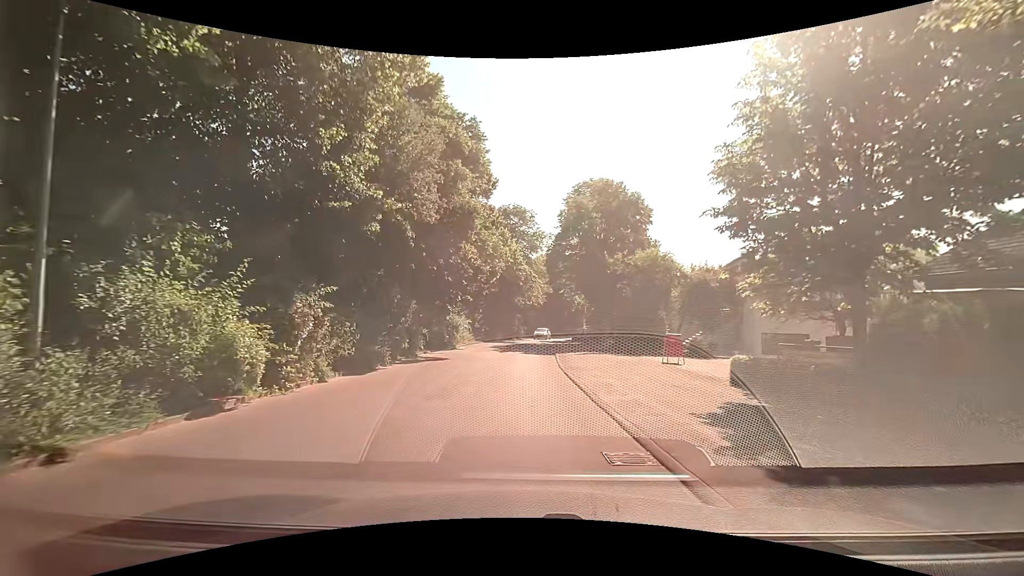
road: residential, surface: asphalt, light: Day
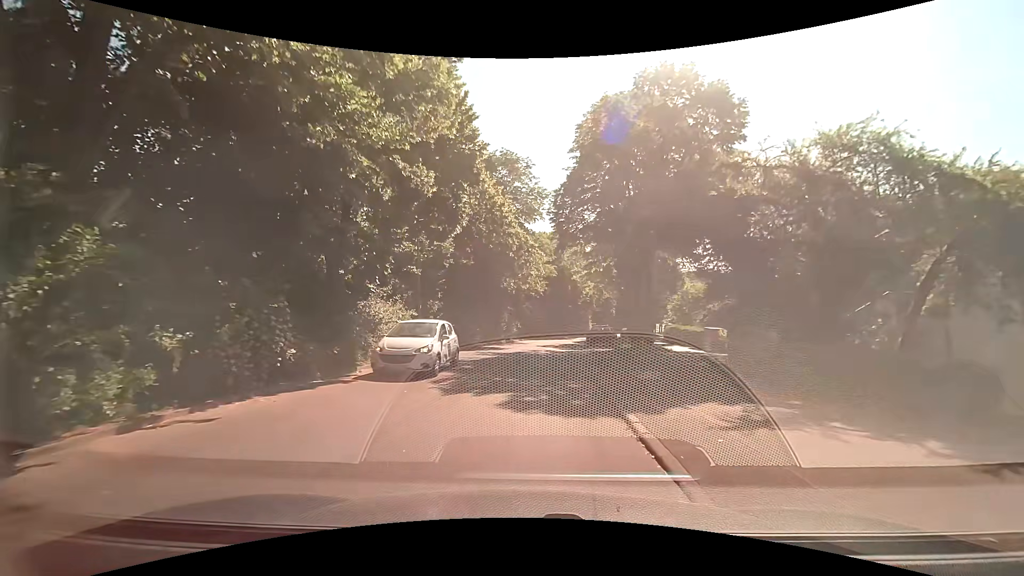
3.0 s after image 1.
(-0.1, +18.9) m; +1°
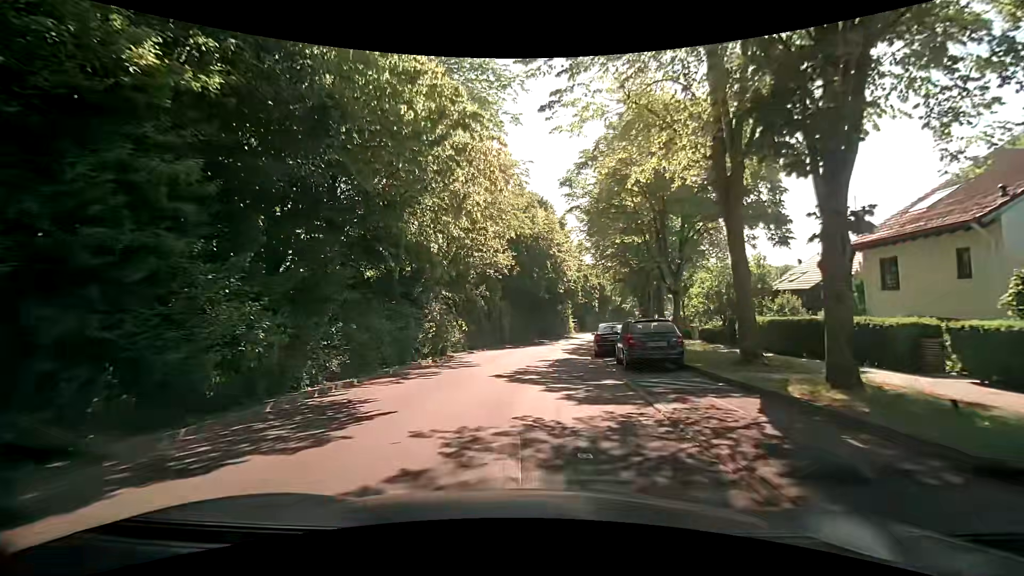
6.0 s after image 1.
(+0.4, +21.3) m; +2°
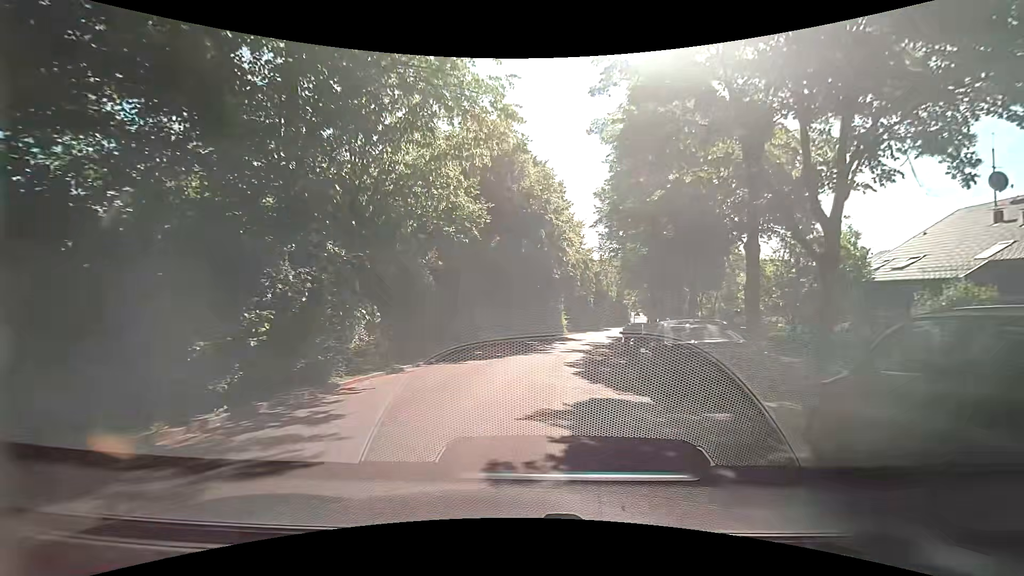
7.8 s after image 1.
(+0.3, +12.4) m; +3°
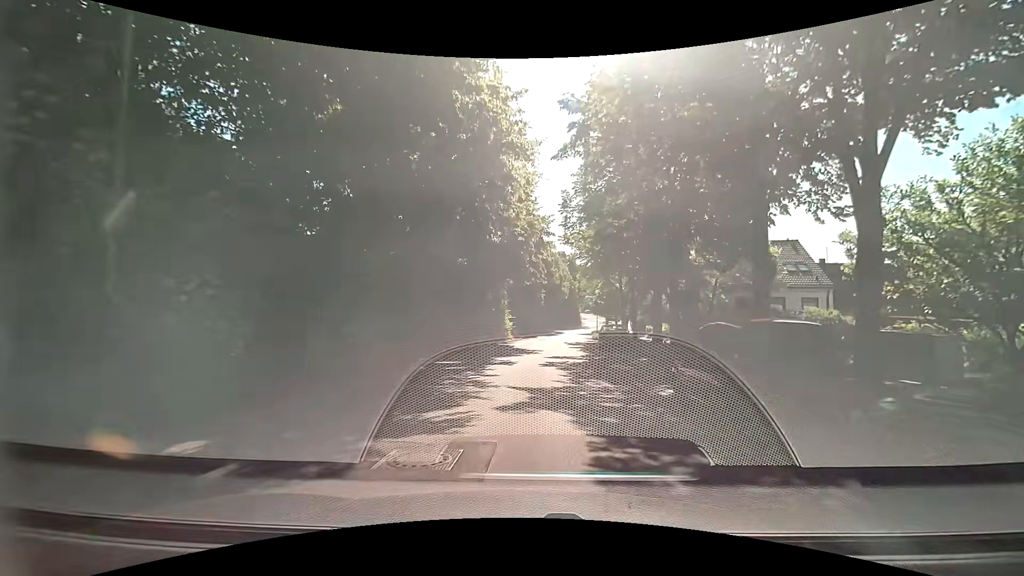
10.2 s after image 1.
(+0.8, +16.4) m; +6°
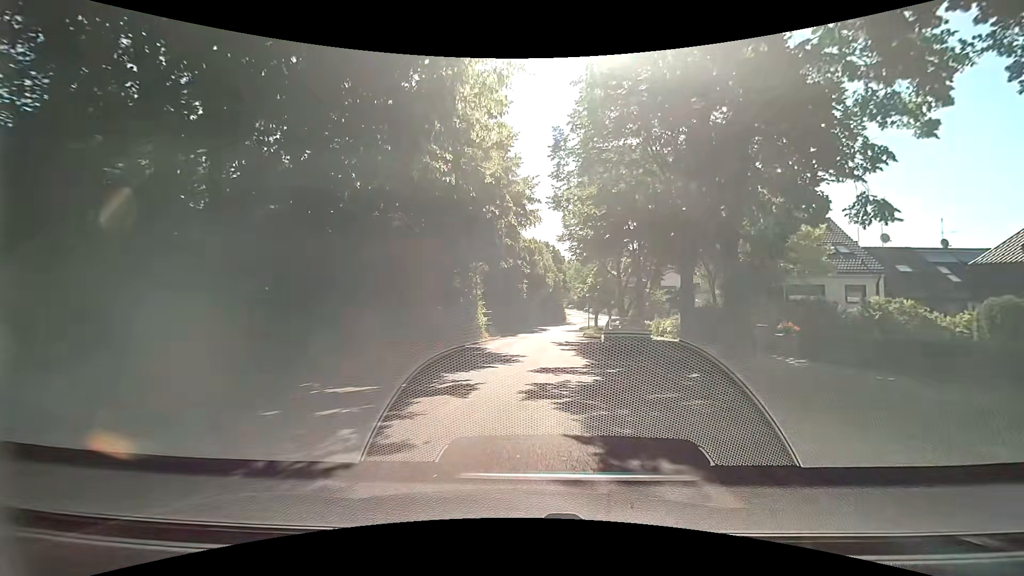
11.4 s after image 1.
(+0.2, +8.5) m; +2°
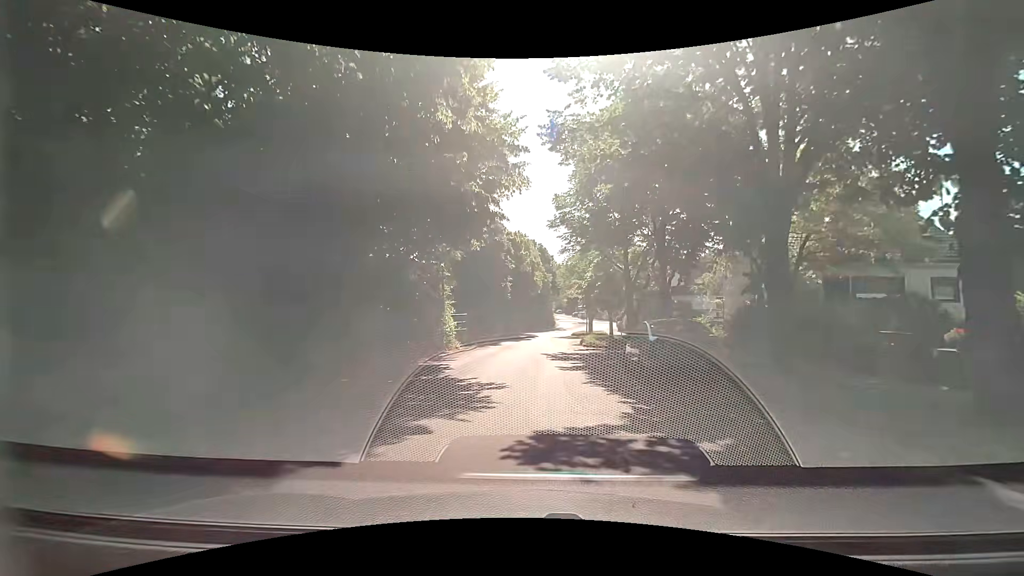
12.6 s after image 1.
(+0.2, +8.4) m; +2°
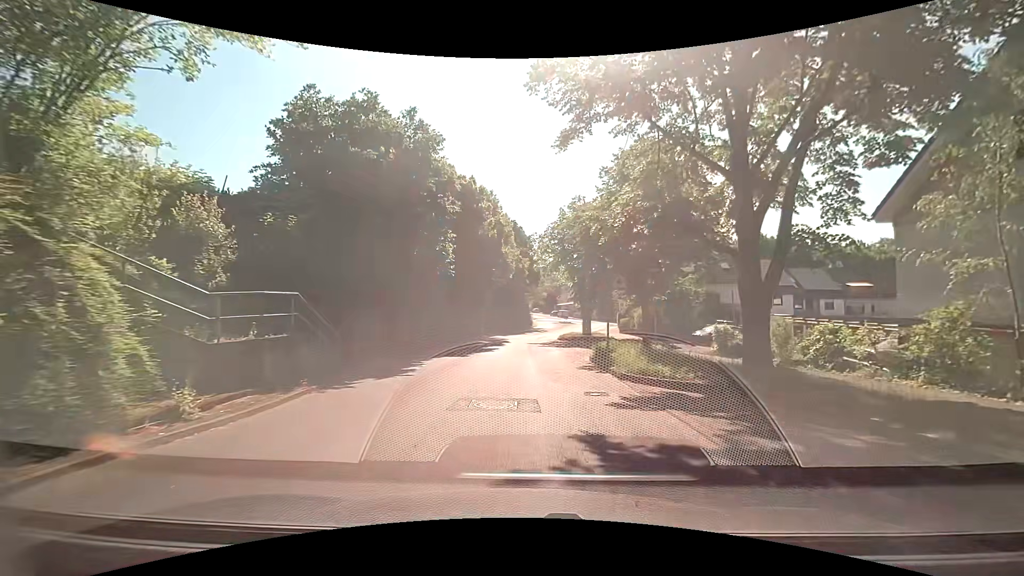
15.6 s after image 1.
(+1.0, +20.4) m; +1°
(0, +10) (+1, +20) (+1, +30) (+2, +40) (+4, +50) (+6, +59) (+9, +69) (+12, +79) (+14, +88) (+15, +98) m
